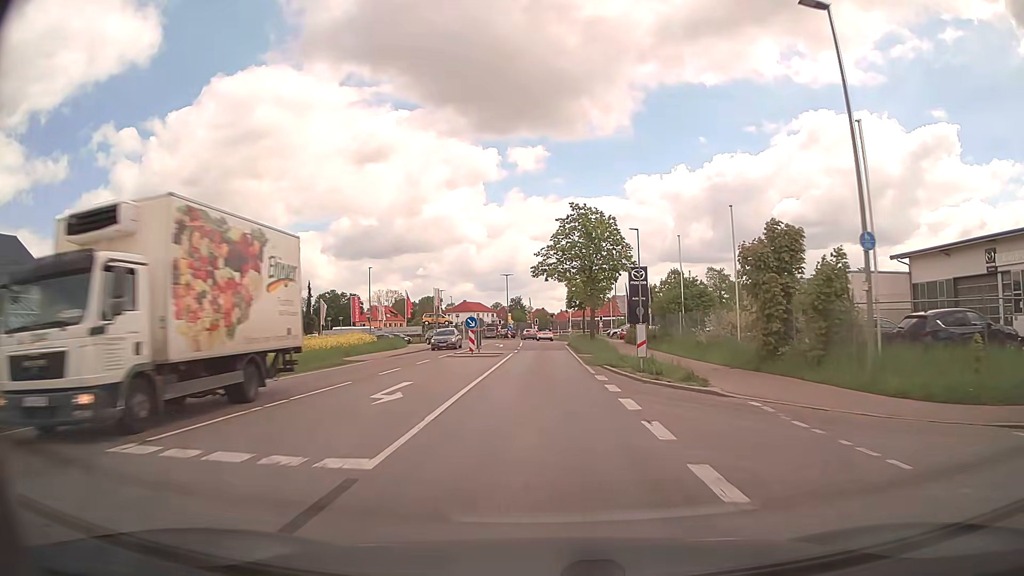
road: secondary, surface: asphalt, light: Day
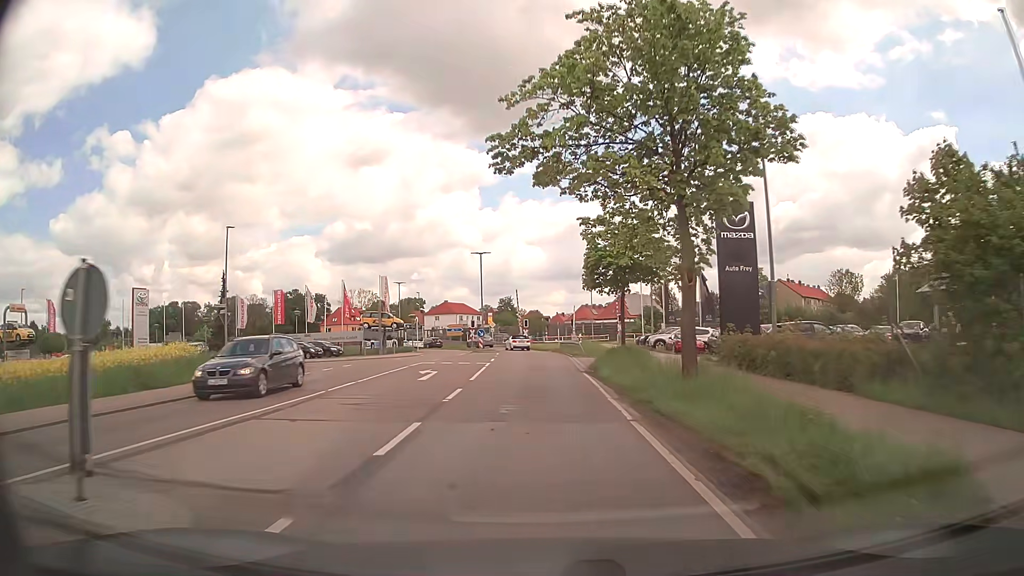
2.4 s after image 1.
(0.0, +30.8) m; 0°
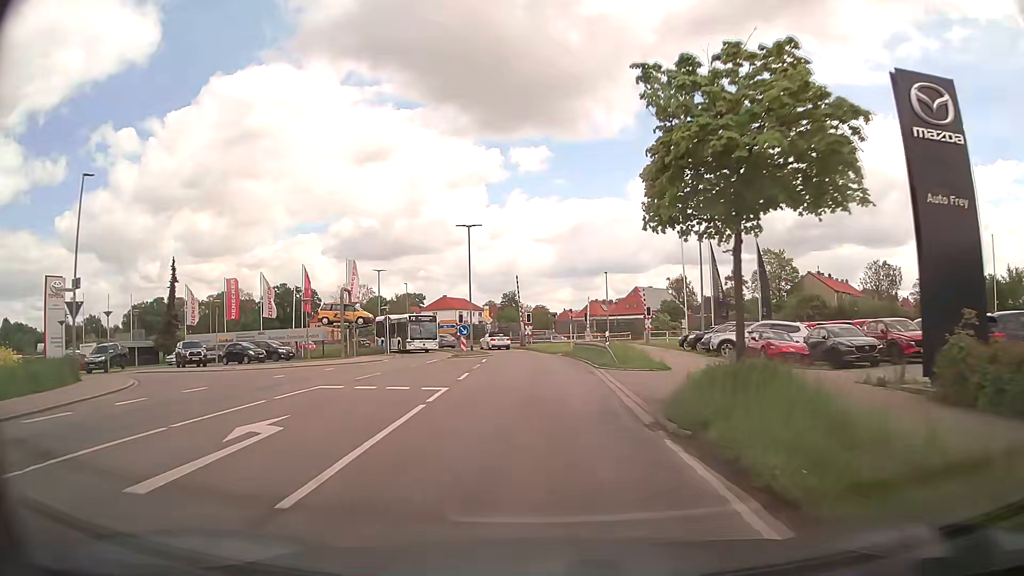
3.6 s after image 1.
(-0.1, +14.5) m; -1°
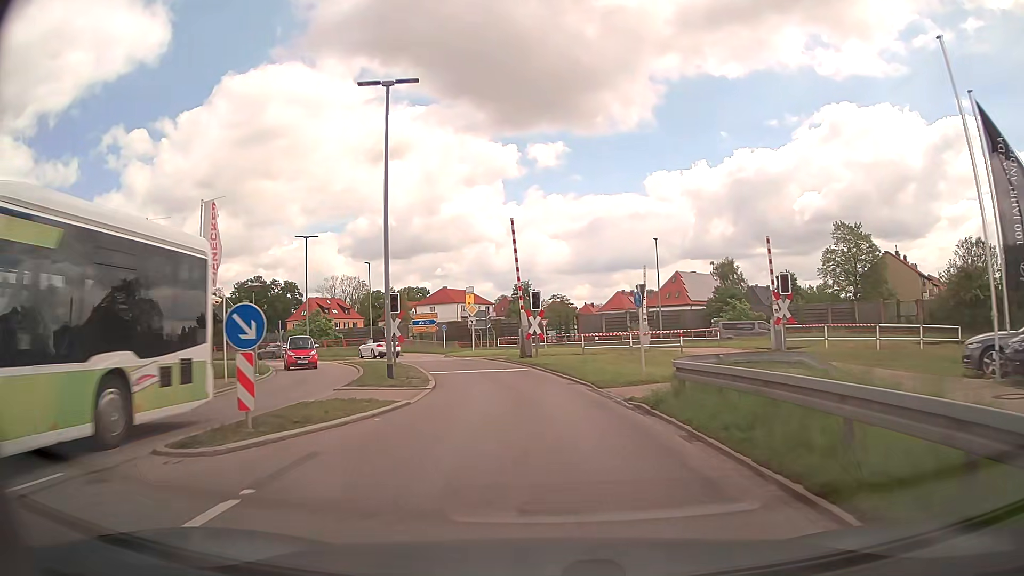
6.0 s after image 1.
(-0.2, +27.8) m; -1°
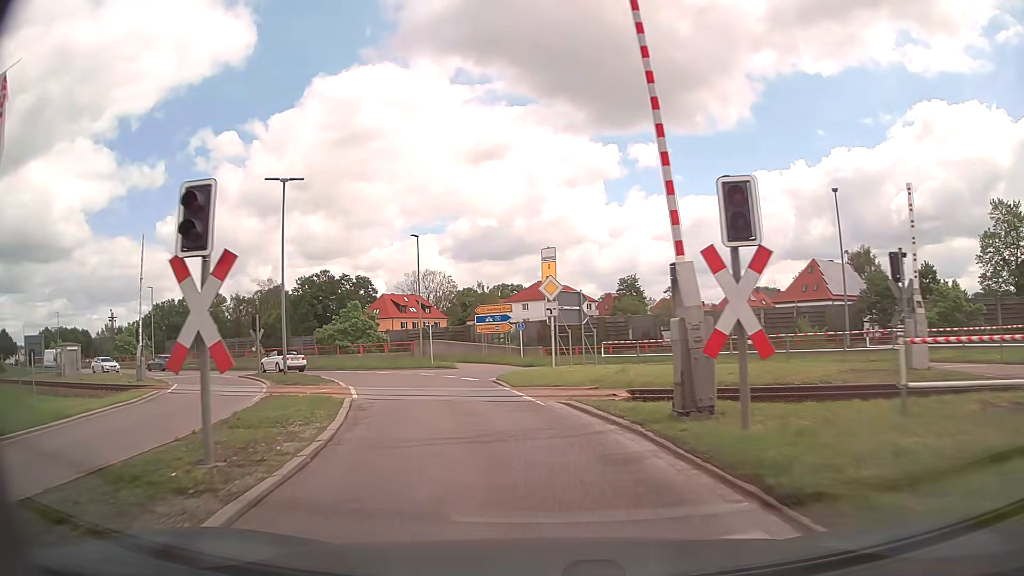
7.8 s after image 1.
(-1.1, +19.8) m; -9°
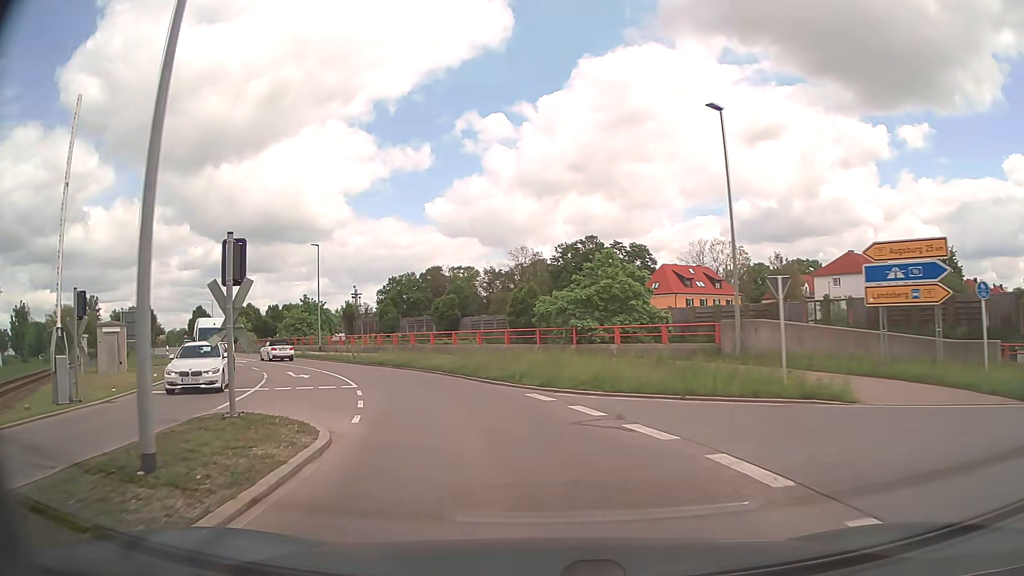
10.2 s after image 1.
(-4.8, +24.2) m; -23°
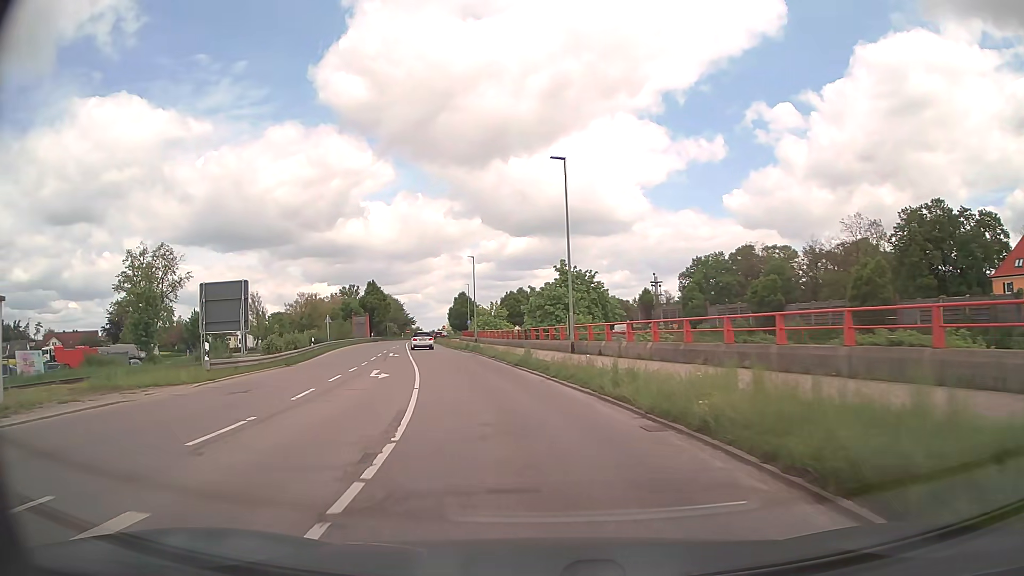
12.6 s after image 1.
(-6.1, +26.0) m; -26°
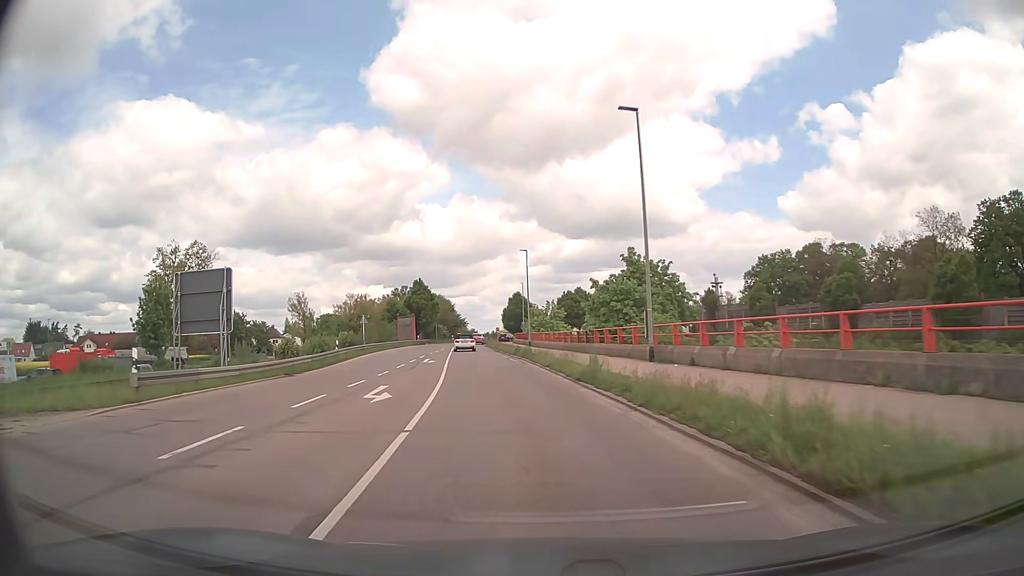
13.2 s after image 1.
(-0.3, +7.4) m; -5°
(0, +10) (-1, +20) (-3, +30) (-4, +40) (-5, +50) (-7, +60) (-8, +70) (-9, +79) (-9, +89) (-9, +99) m
